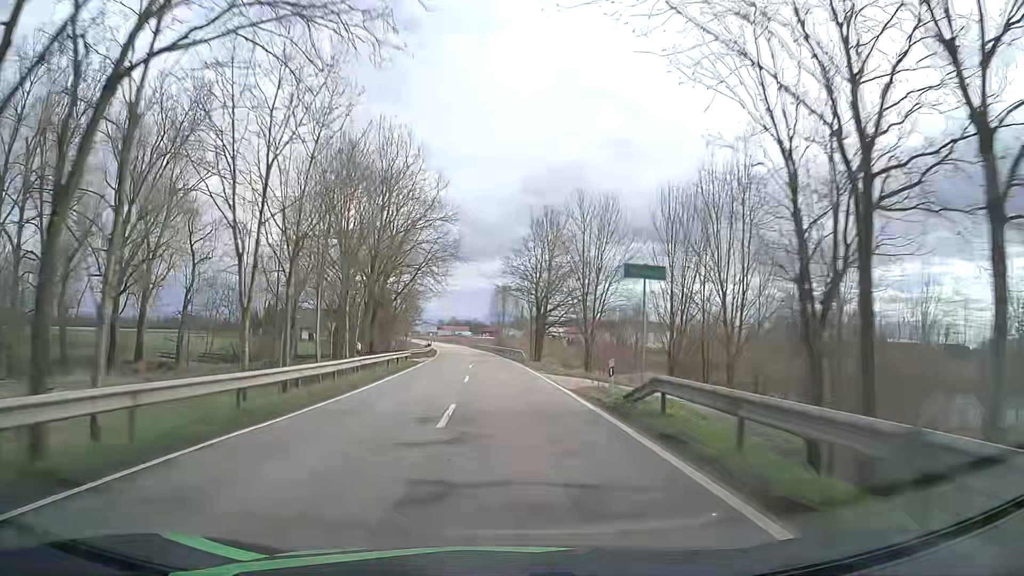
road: tertiary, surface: asphalt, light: Day
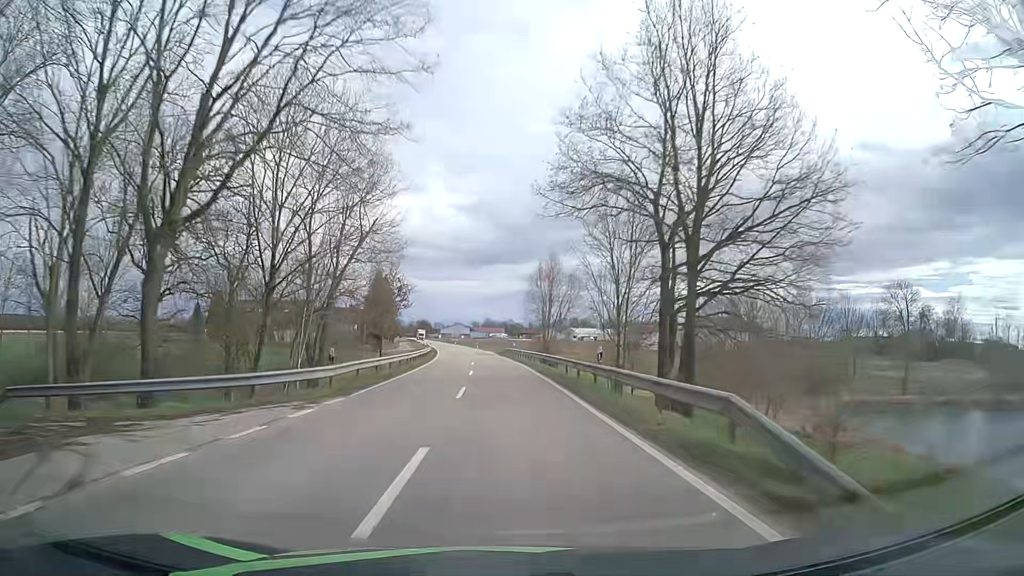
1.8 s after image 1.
(-1.1, +42.4) m; -3°
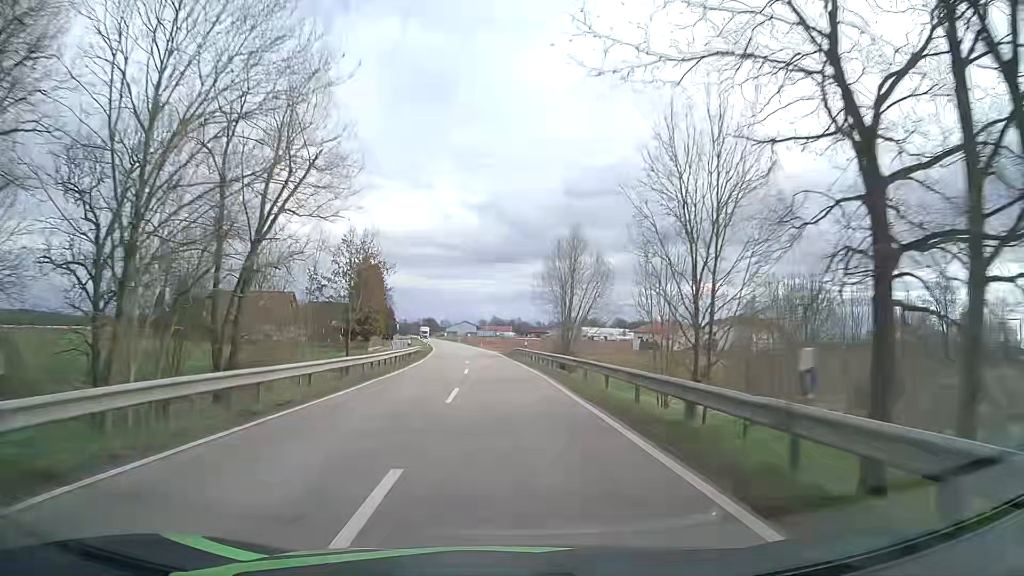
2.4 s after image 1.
(-0.1, +14.2) m; -1°
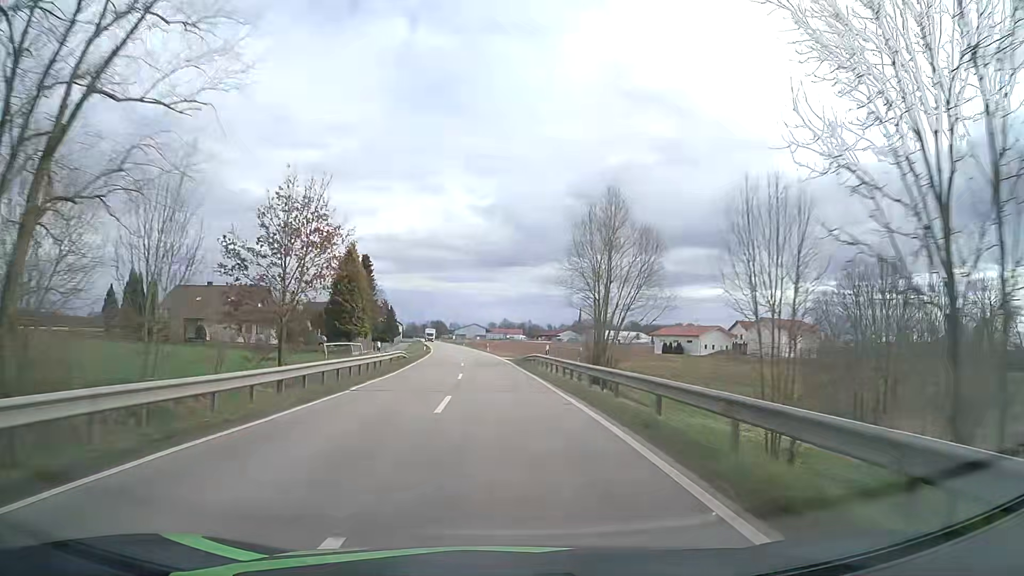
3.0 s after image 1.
(-0.1, +14.2) m; -1°
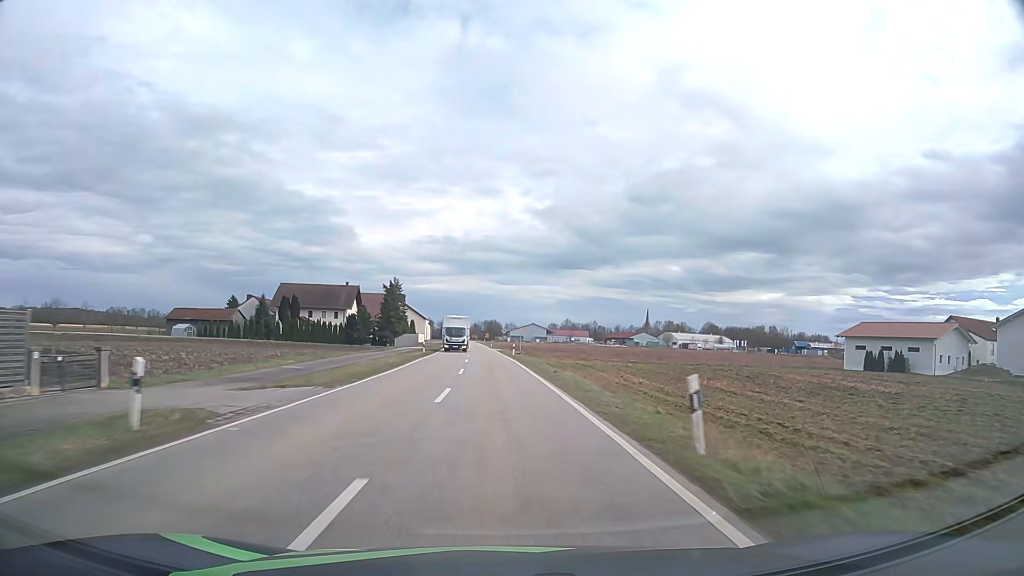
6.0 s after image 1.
(-3.5, +70.8) m; -5°
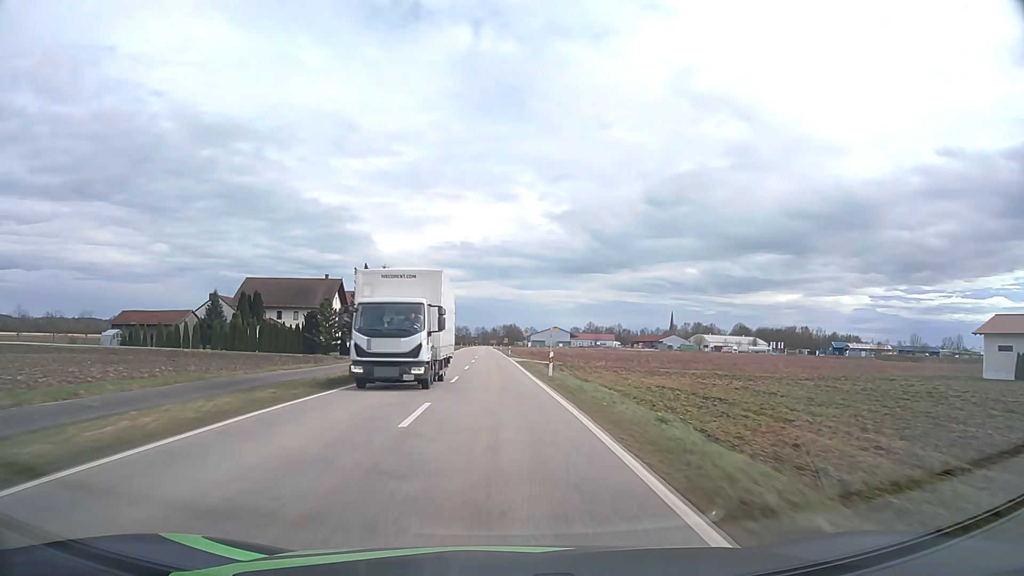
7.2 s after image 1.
(-0.3, +28.4) m; -2°
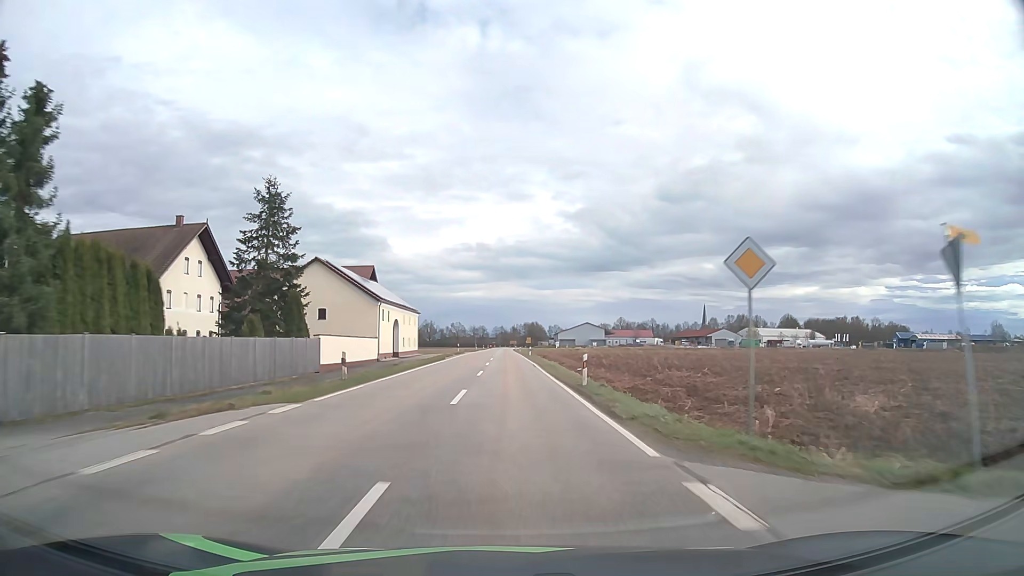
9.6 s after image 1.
(-1.2, +56.8) m; -2°
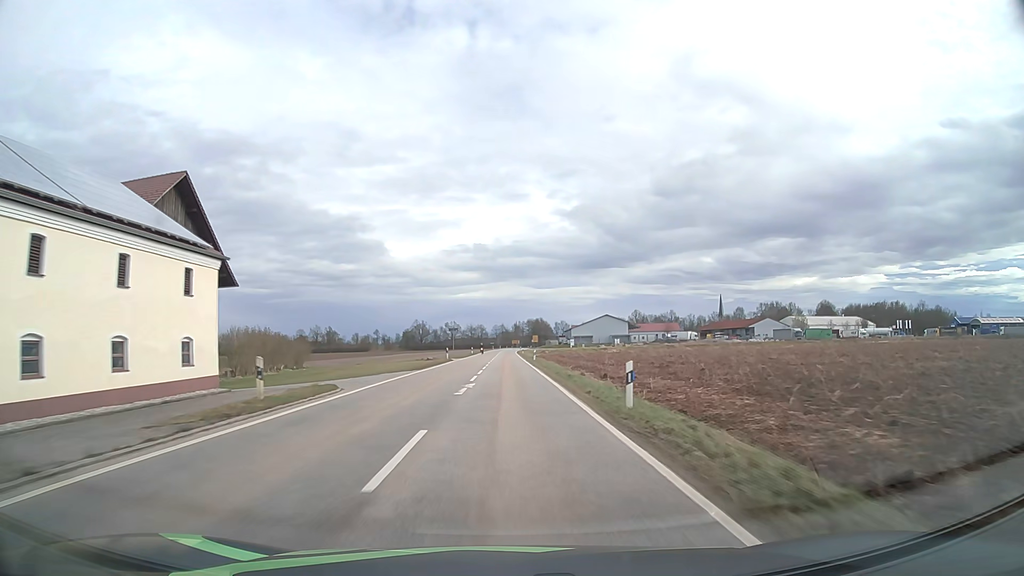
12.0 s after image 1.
(+0.1, +56.7) m; 0°
(0, +10) (0, +20) (0, +30) (0, +40) (0, +50) (0, +60) (0, +70) (0, +80) (0, +90) (0, +100) m
